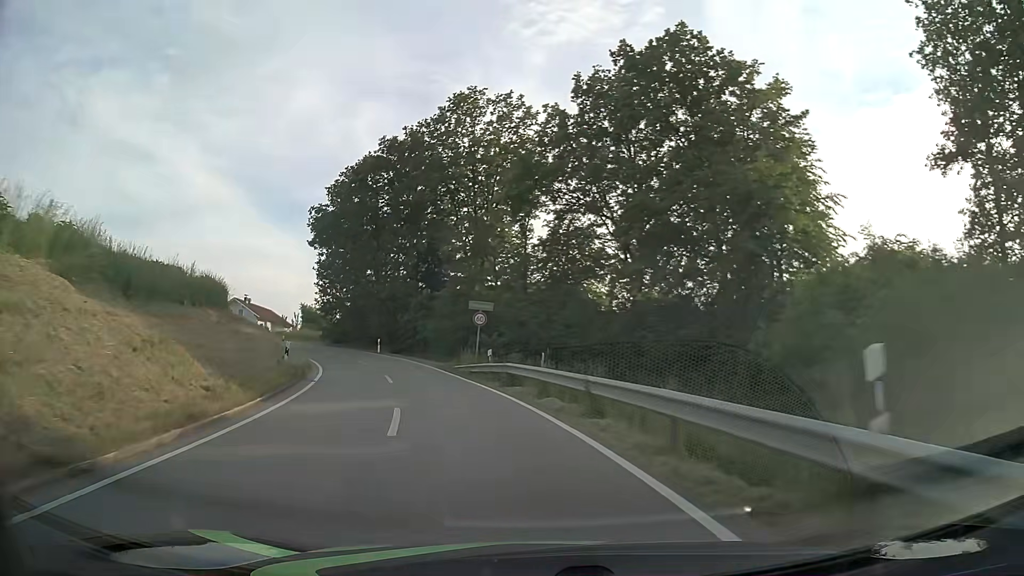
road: tertiary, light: Day
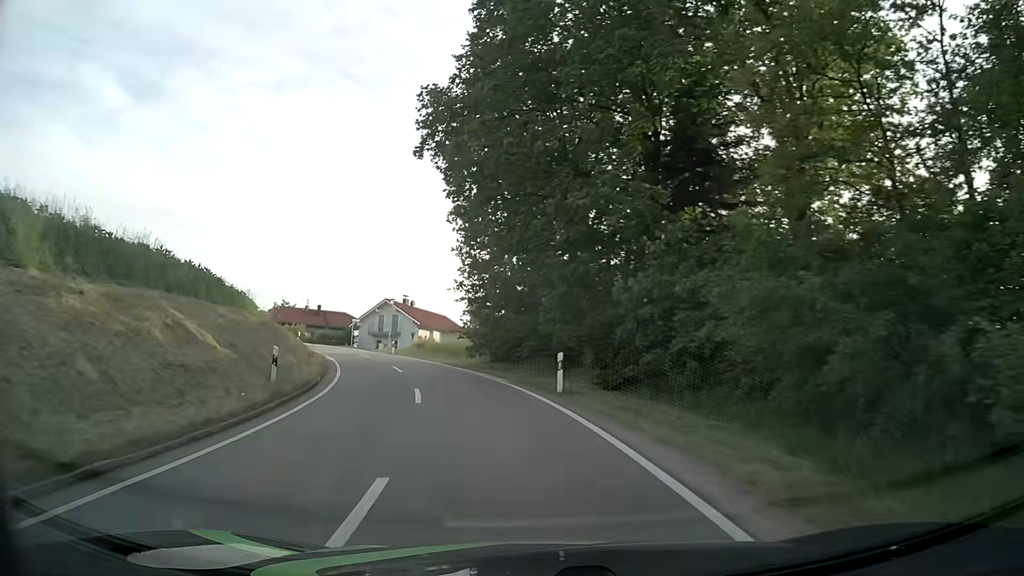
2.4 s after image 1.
(-6.0, +30.3) m; -19°
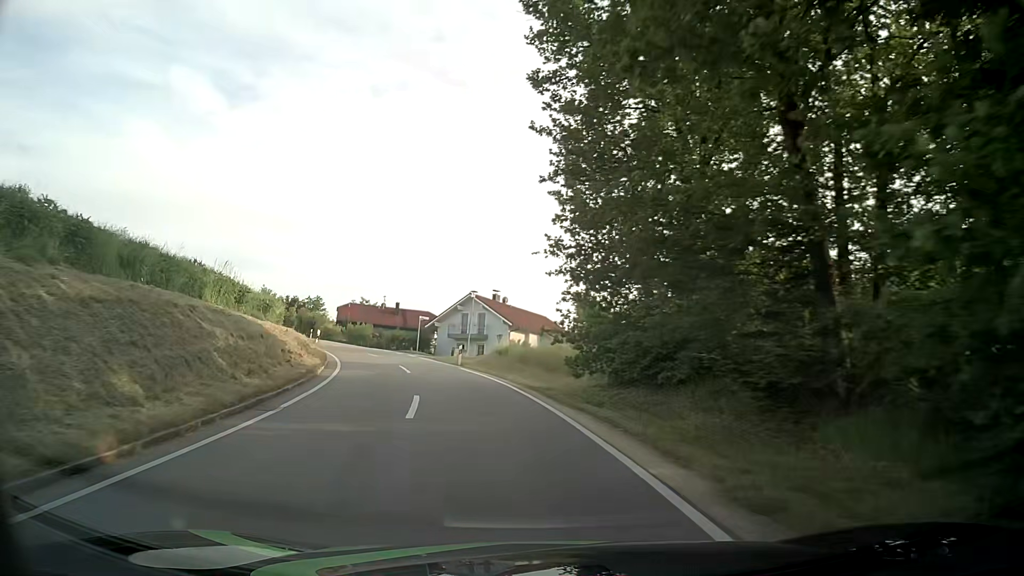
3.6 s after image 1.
(-1.2, +15.3) m; -9°
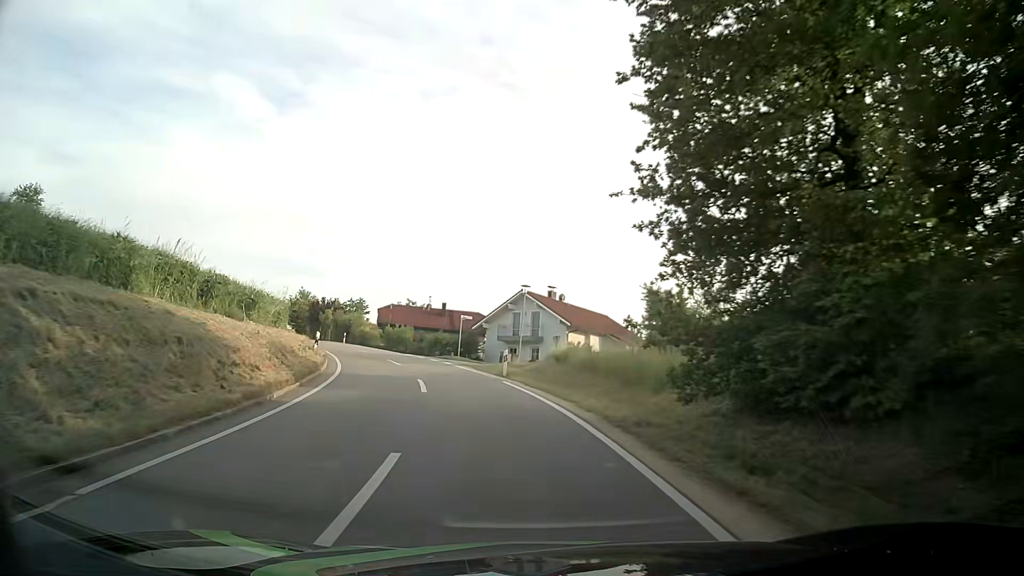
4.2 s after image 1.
(-0.3, +7.7) m; -5°
